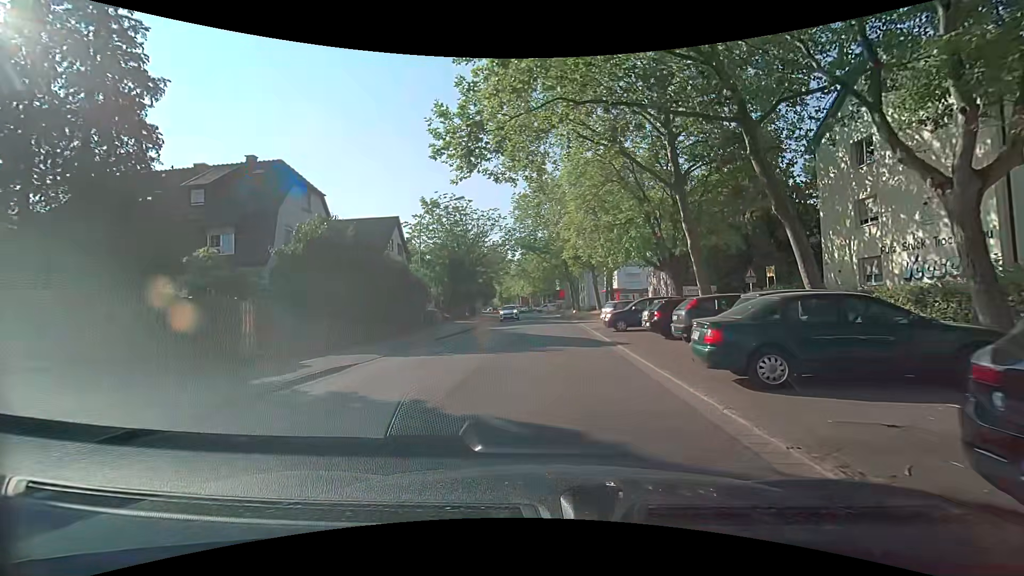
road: secondary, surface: asphalt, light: Day
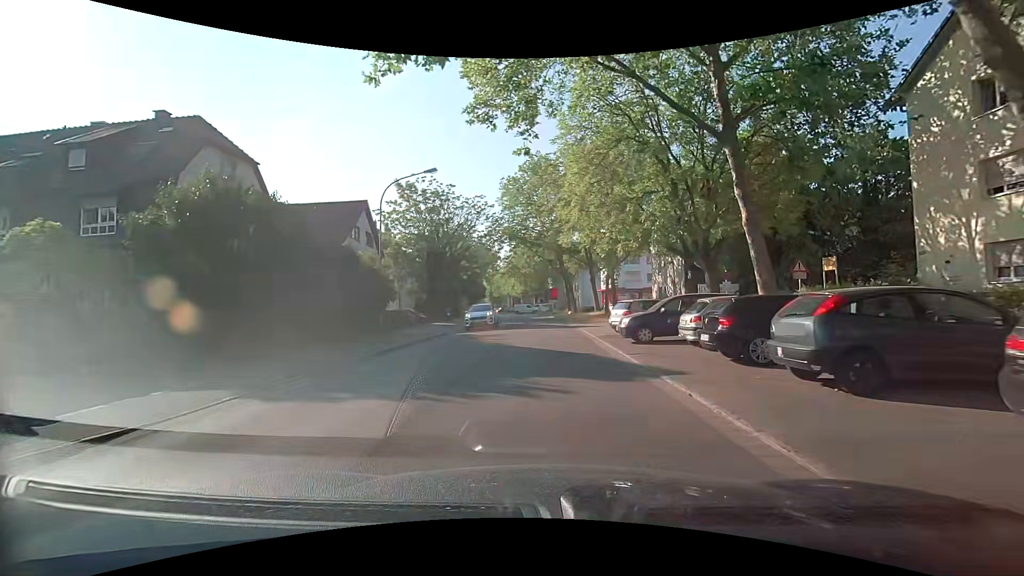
(+0.1, +7.2) m; 0°
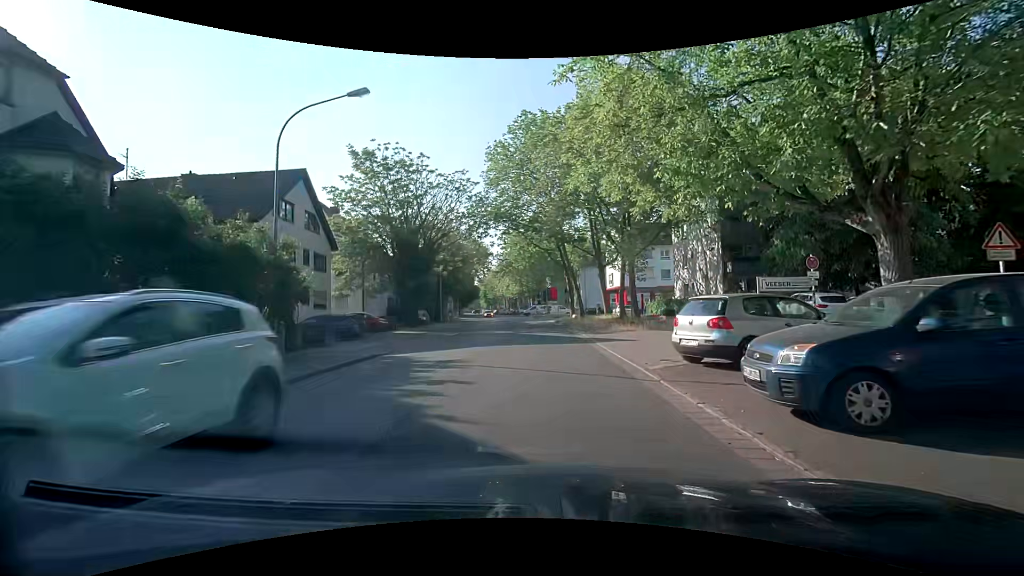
(+0.4, +11.2) m; +3°
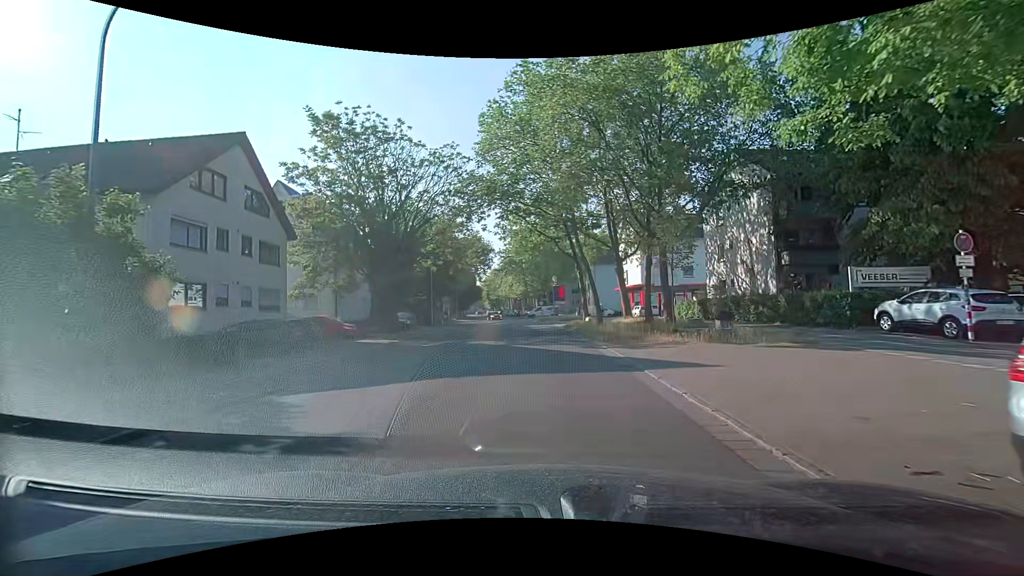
(-0.1, +7.7) m; -2°
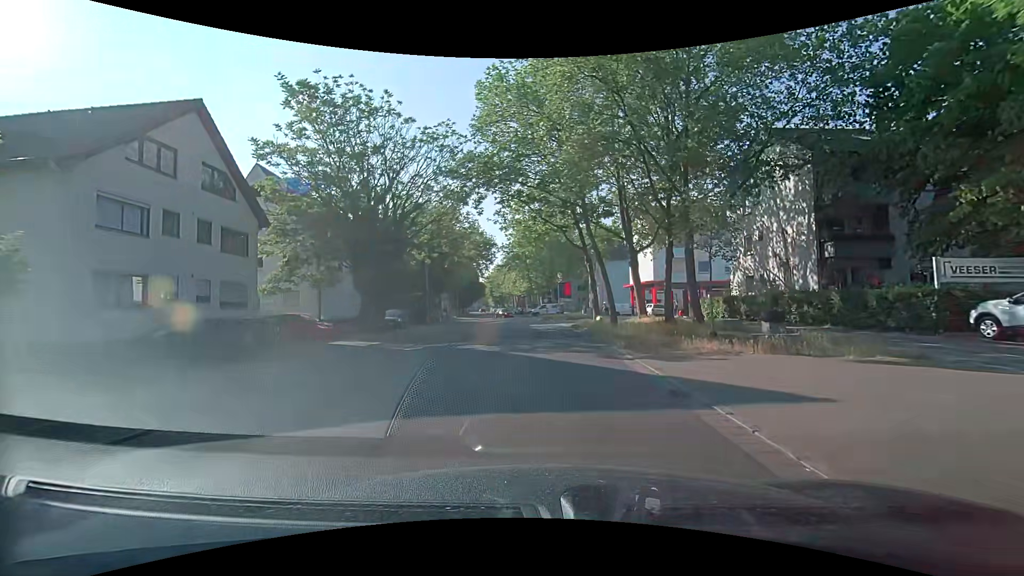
(+0.1, +3.9) m; 0°
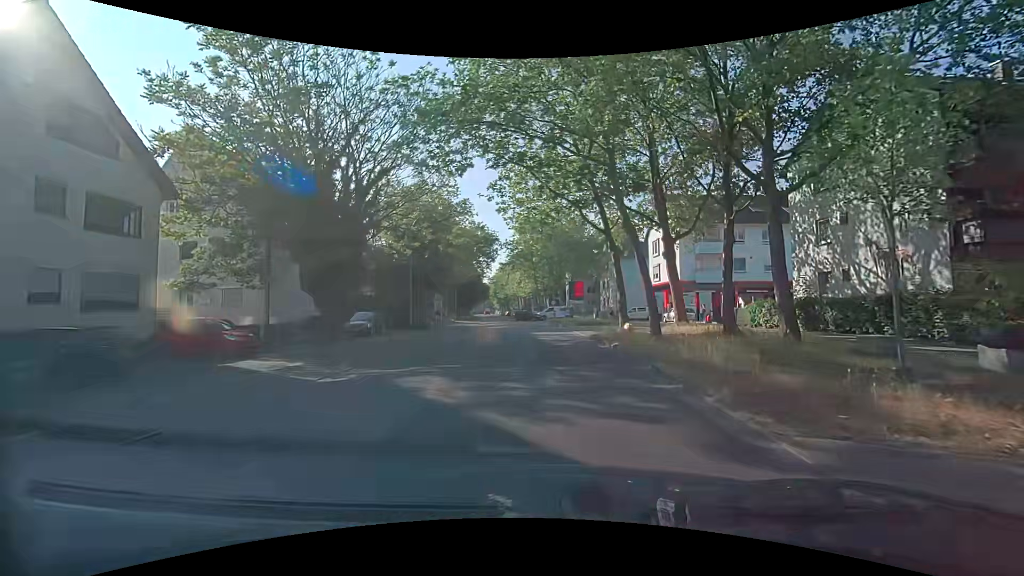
(0.0, +7.9) m; -1°
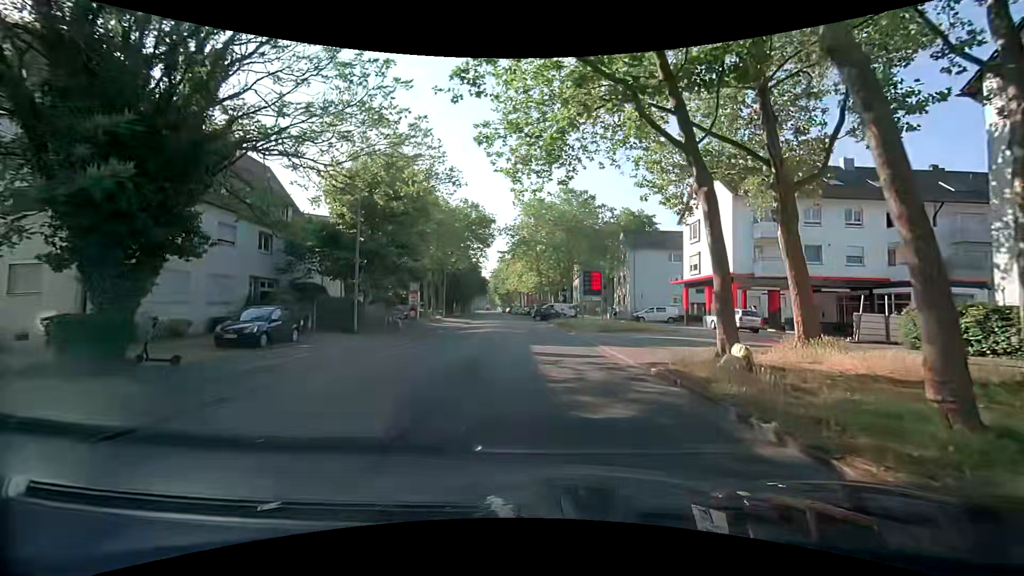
(-0.2, +12.1) m; -1°
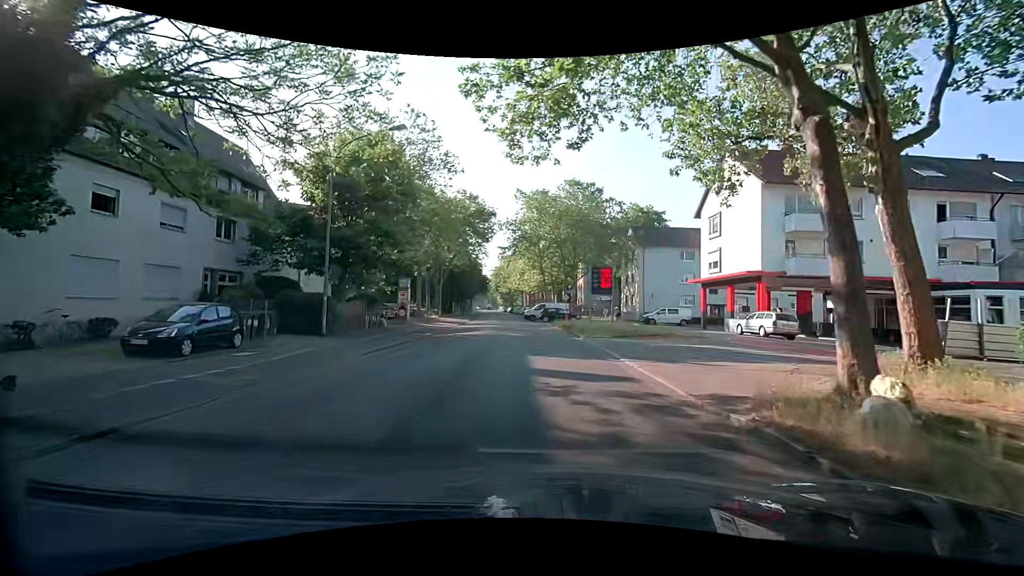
(0.0, +4.1) m; 0°
